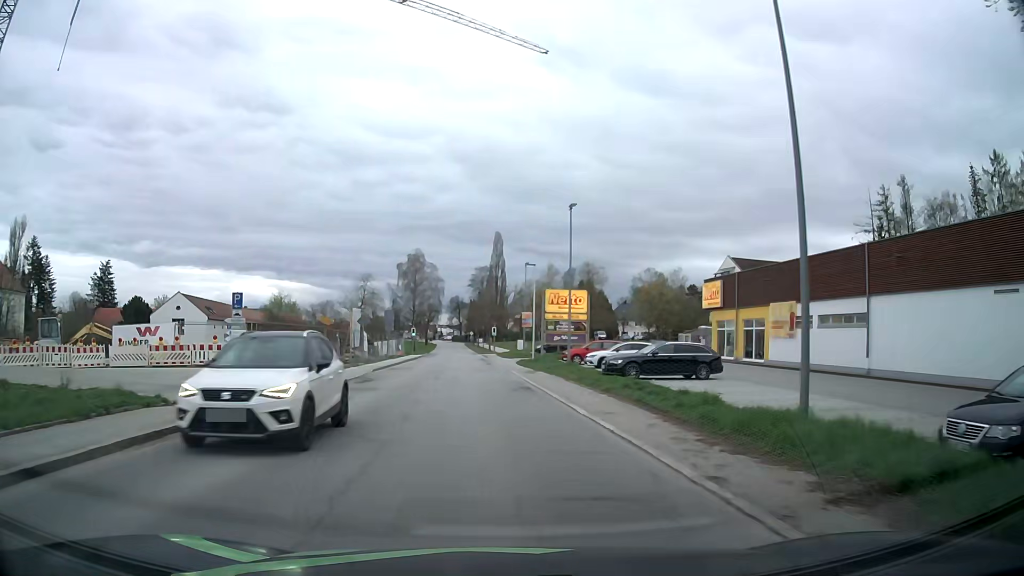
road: secondary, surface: asphalt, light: Day
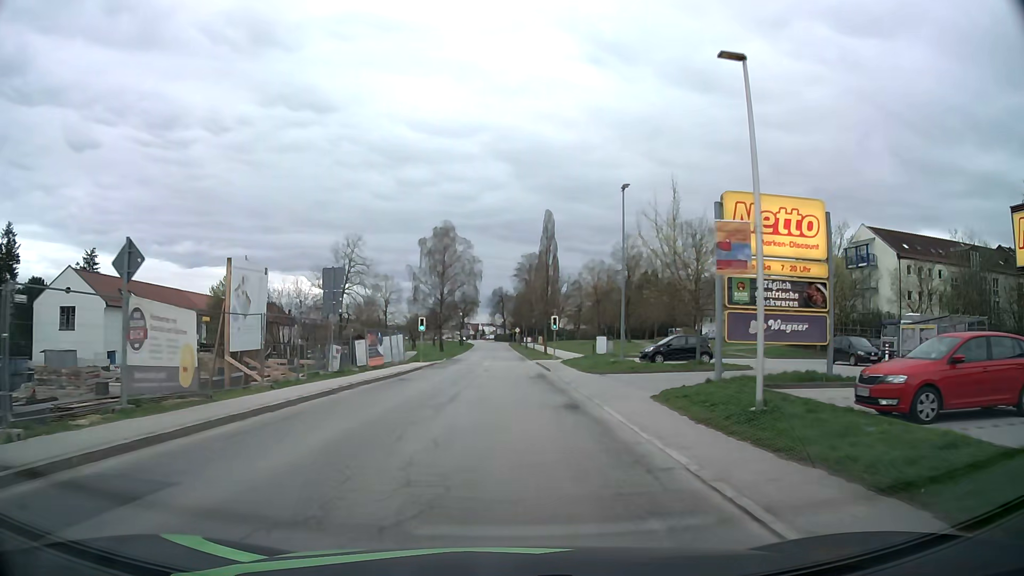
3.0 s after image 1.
(-1.5, +31.7) m; -4°
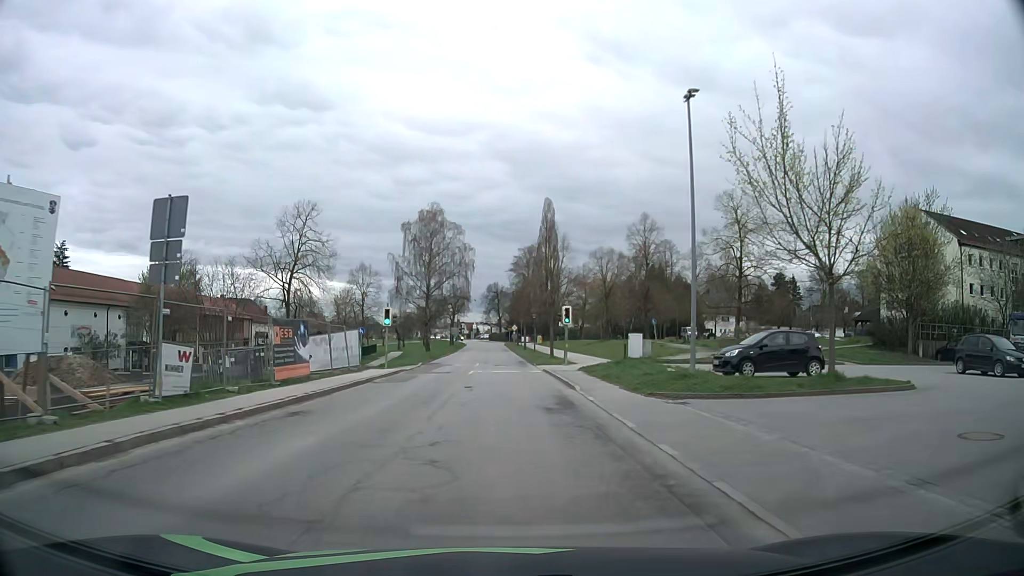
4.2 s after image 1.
(0.0, +12.9) m; 0°
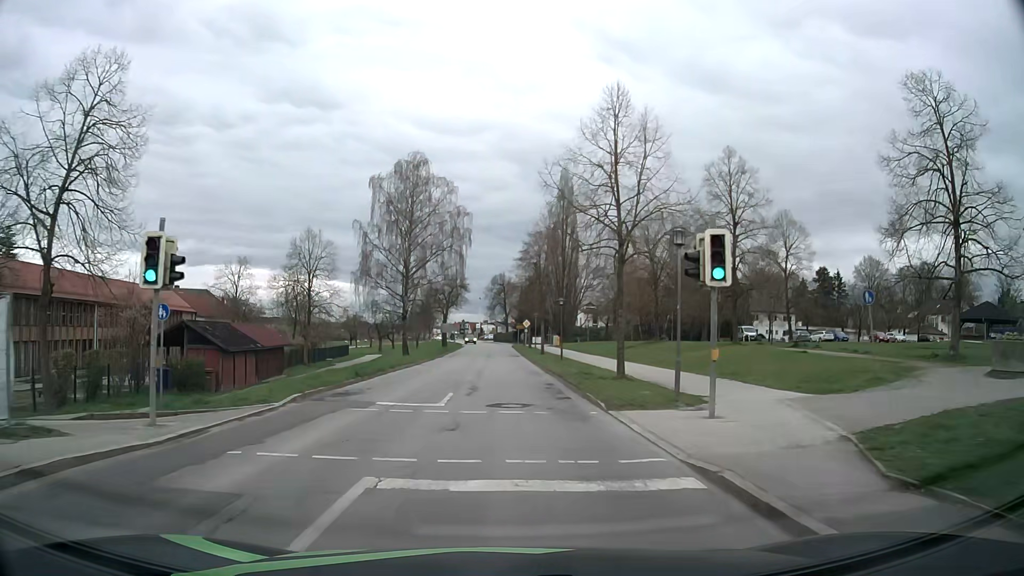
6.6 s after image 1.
(-0.1, +25.4) m; -1°
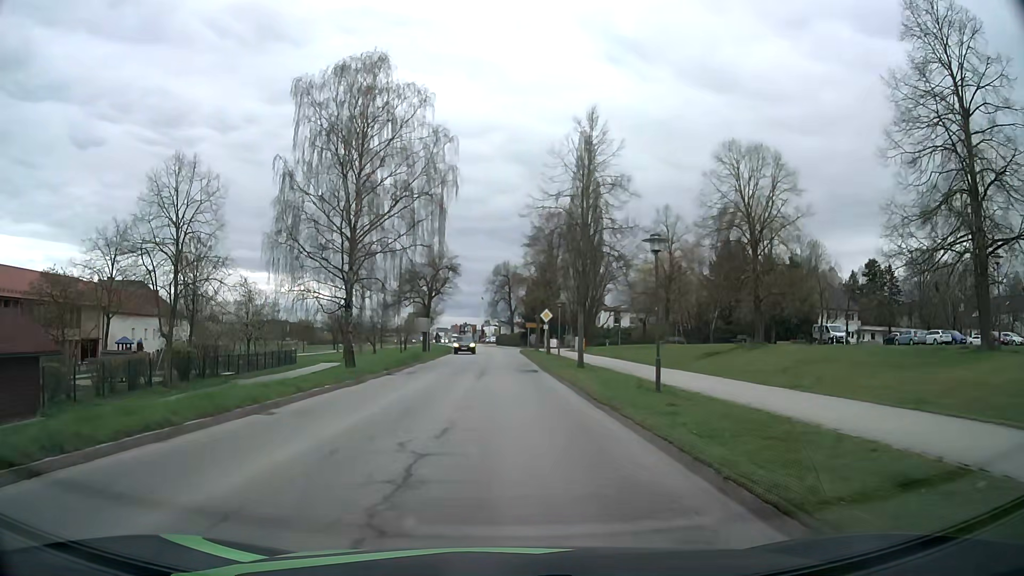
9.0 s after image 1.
(-0.1, +25.2) m; 0°
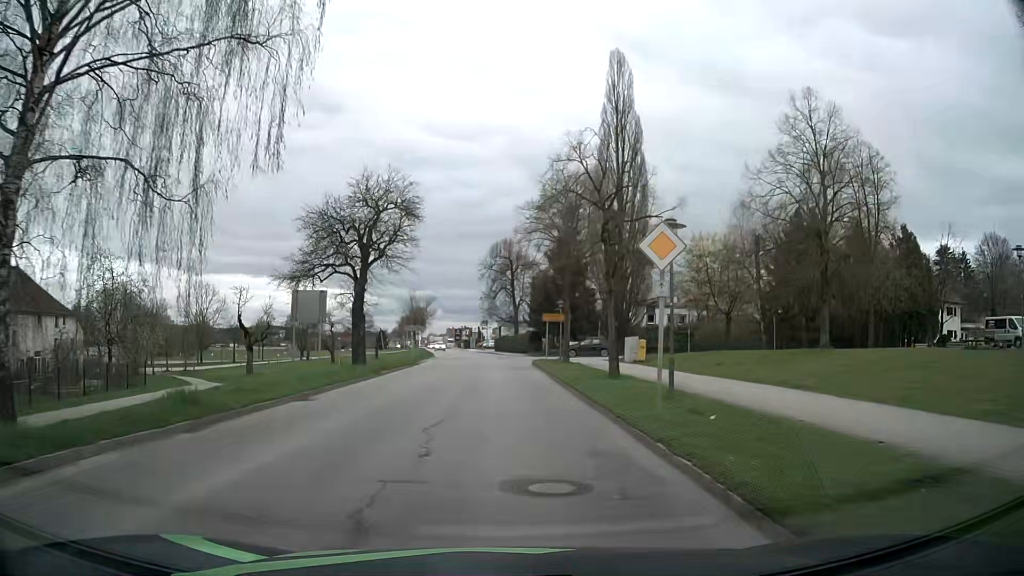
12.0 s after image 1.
(-0.2, +30.0) m; -1°
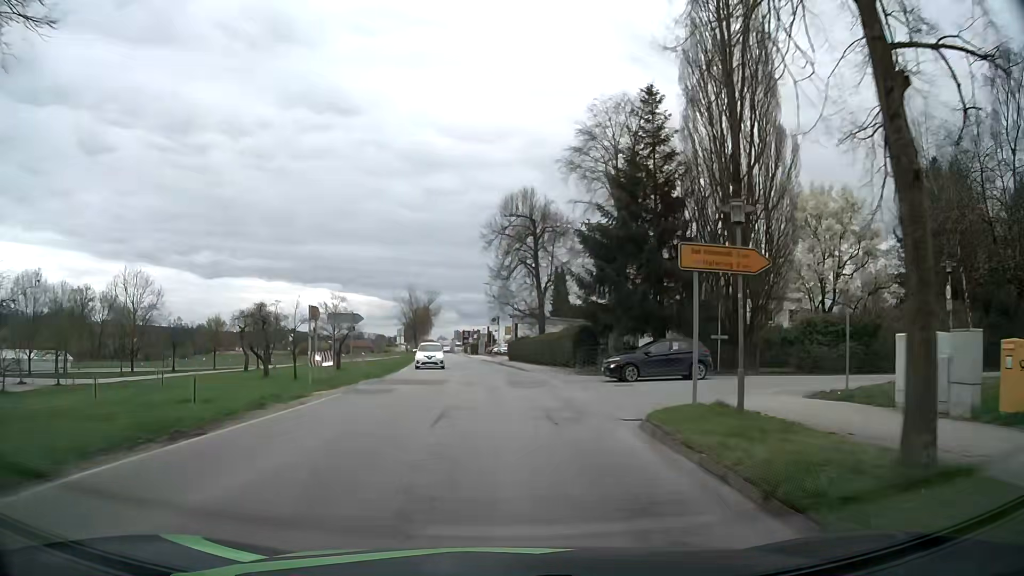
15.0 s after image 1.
(-0.2, +30.7) m; -1°
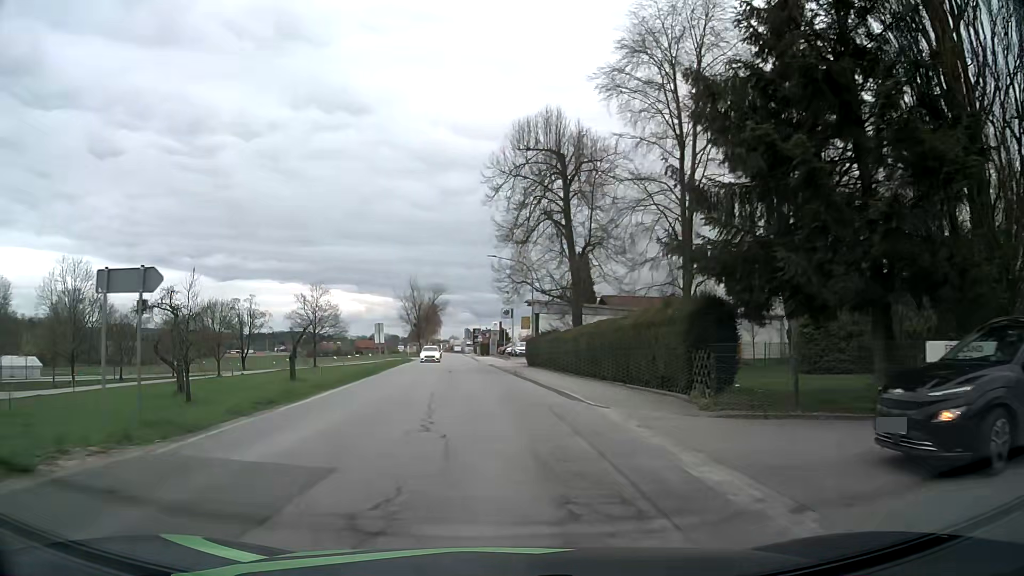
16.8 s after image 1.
(-0.1, +19.2) m; -1°
(0, +10) (-1, +20) (-1, +30) (-2, +40) (-3, +50) (-4, +60) (-5, +70) (-5, +80) (-6, +90) (-7, +100) m
